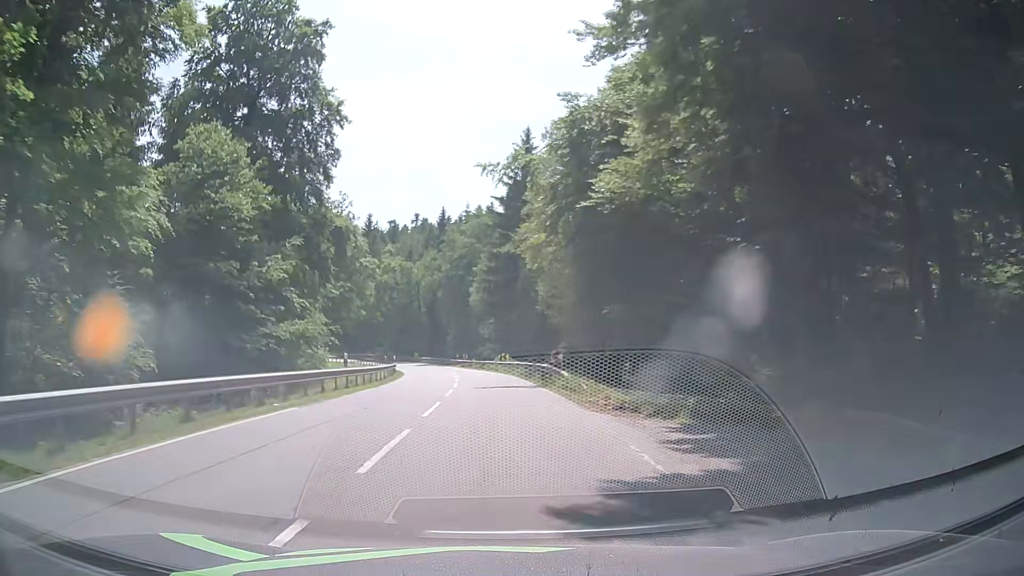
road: secondary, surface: asphalt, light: Day
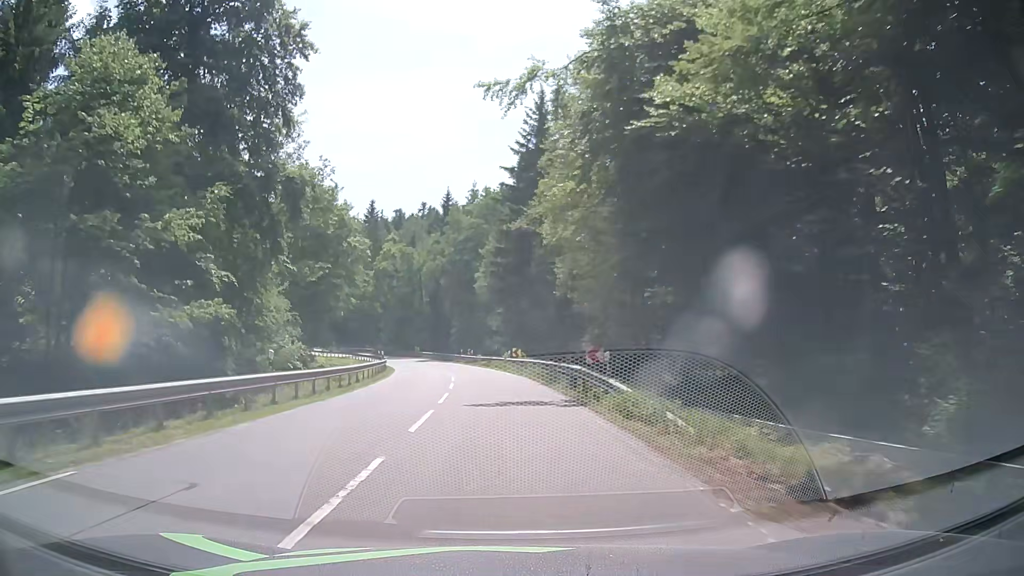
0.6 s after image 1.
(-0.2, +9.3) m; -3°
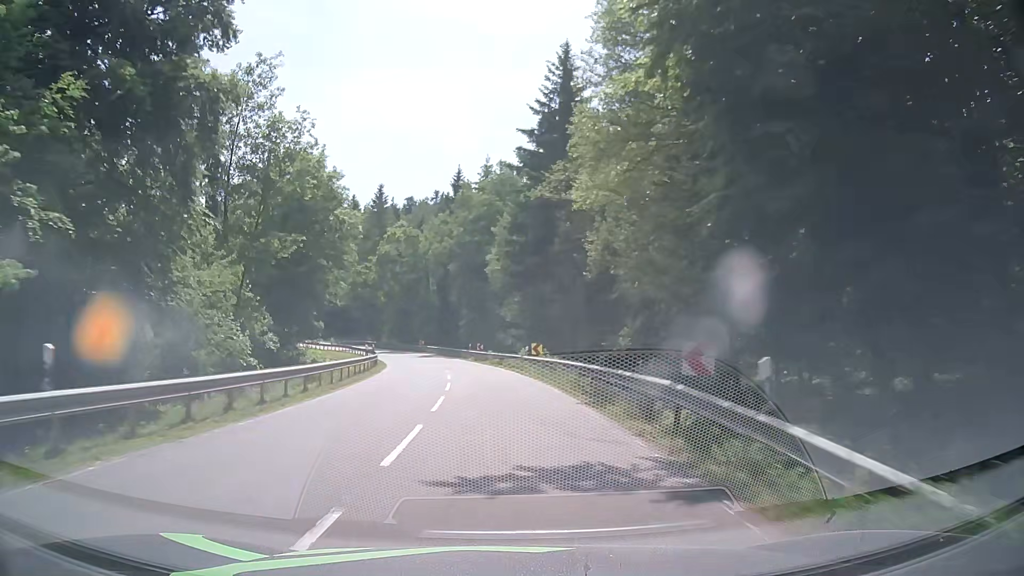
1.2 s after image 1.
(+0.1, +9.3) m; 0°
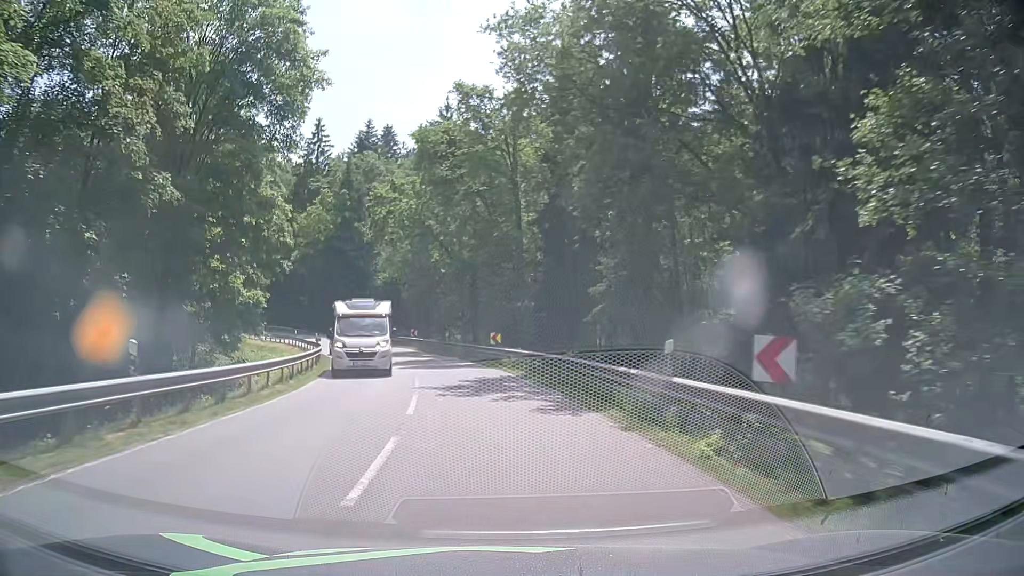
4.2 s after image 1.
(-3.1, +46.4) m; -10°
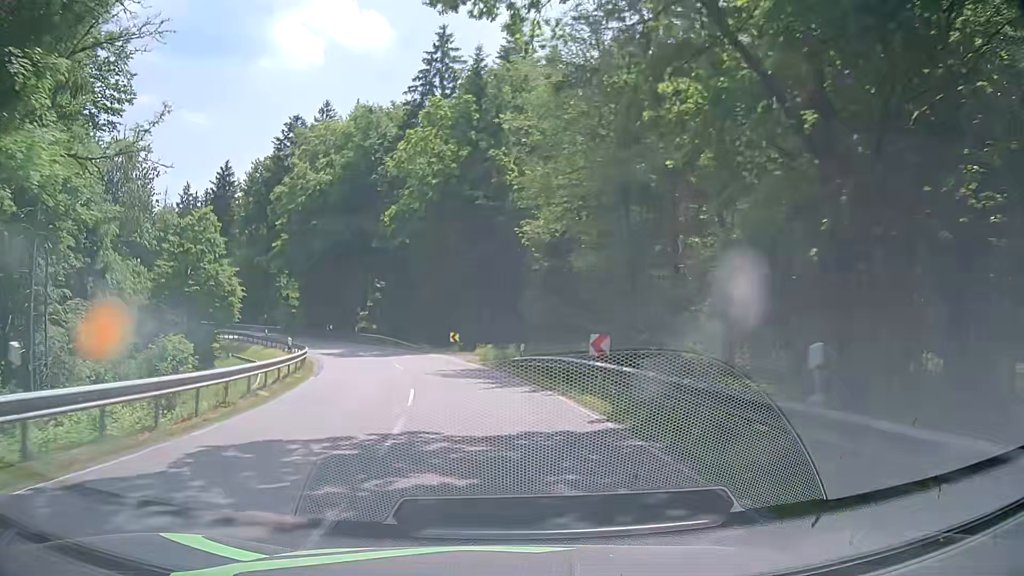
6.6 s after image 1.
(-4.2, +36.2) m; -15°
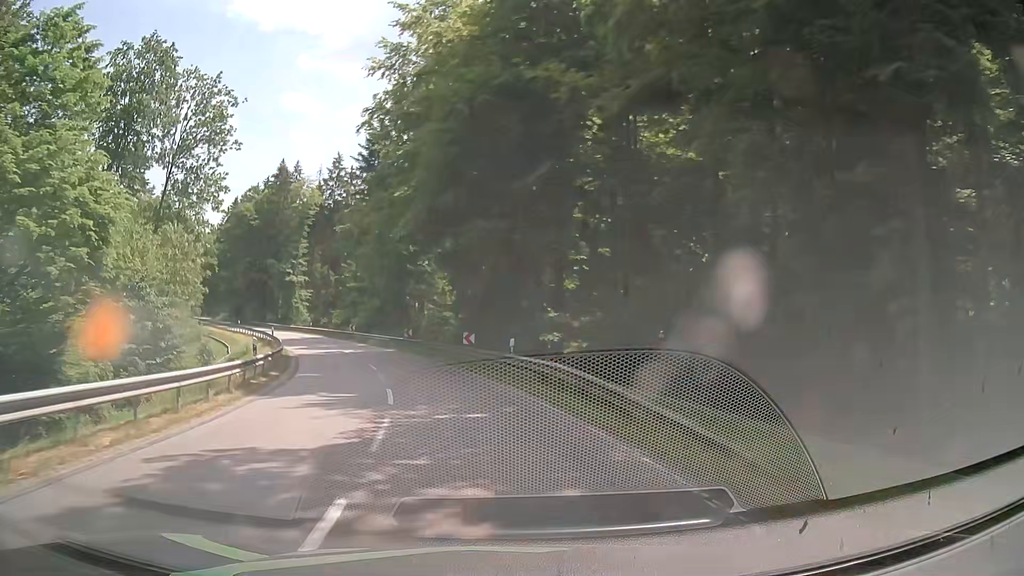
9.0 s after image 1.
(-5.7, +35.7) m; -20°
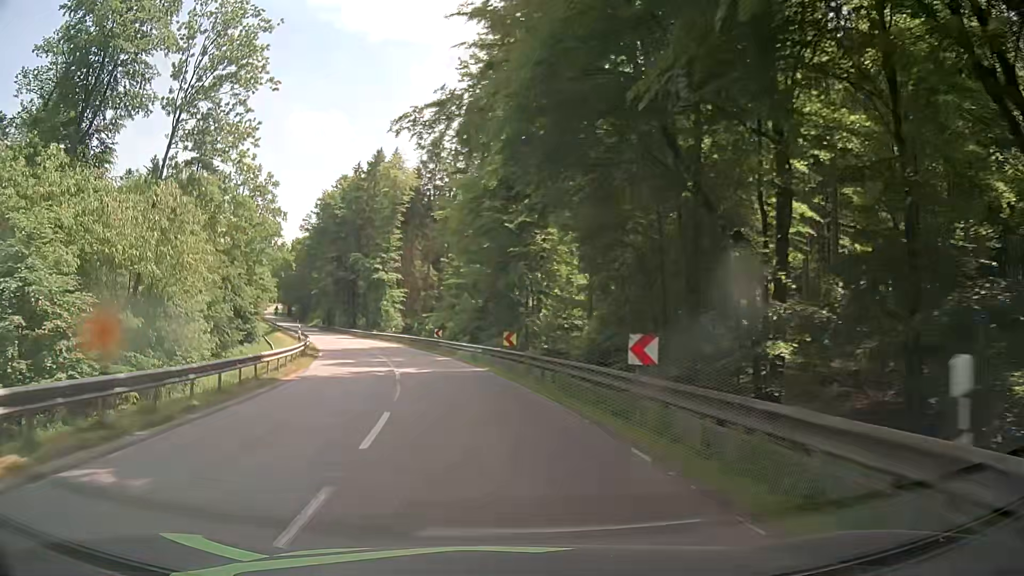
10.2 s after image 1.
(-1.6, +18.0) m; -11°
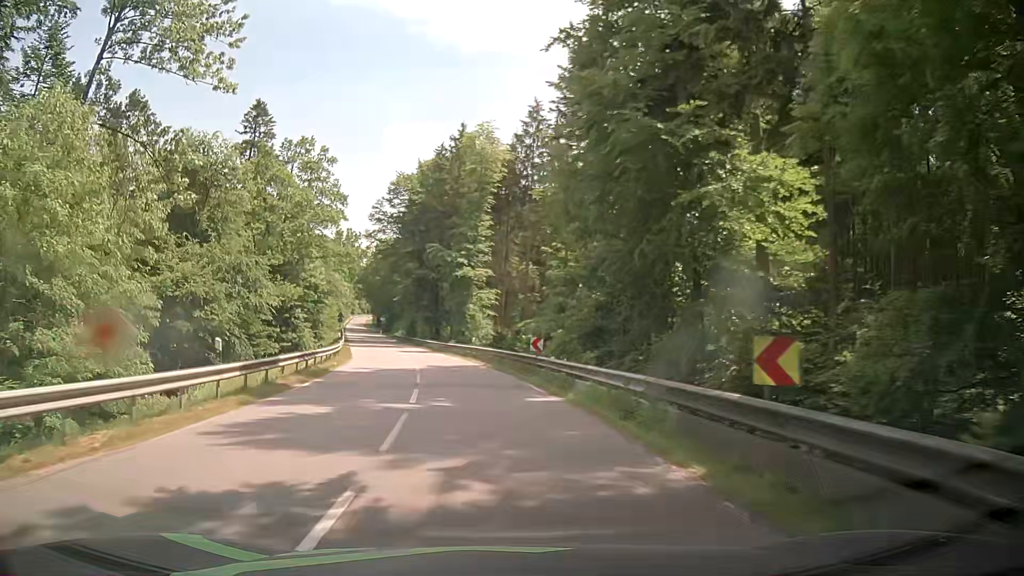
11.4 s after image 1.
(-1.3, +18.0) m; -8°
(0, +10) (-1, +20) (-3, +30) (-5, +40) (-7, +49) (-9, +59) (-11, +69) (-14, +79) (-16, +88) (-19, +98) m
